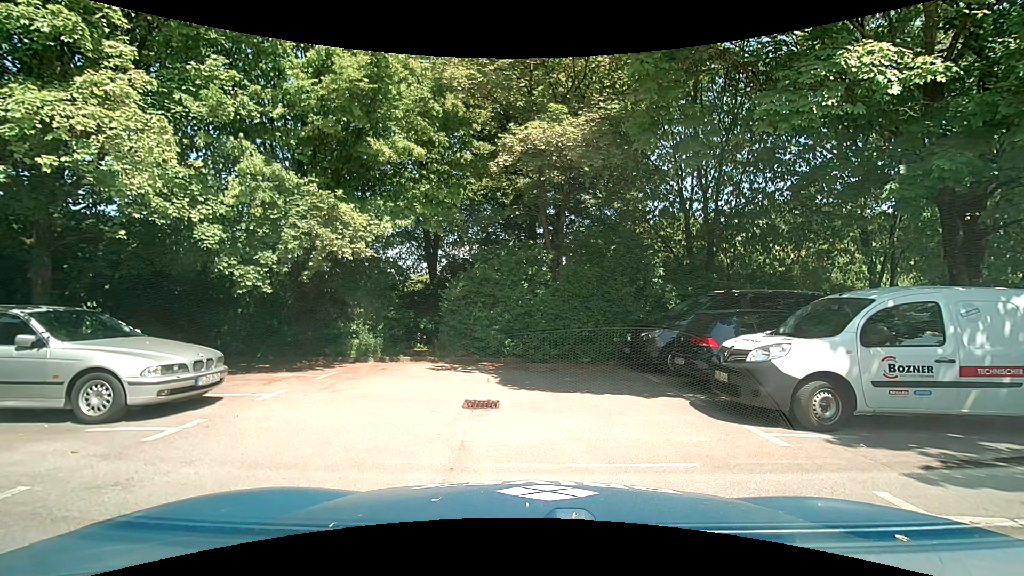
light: Day
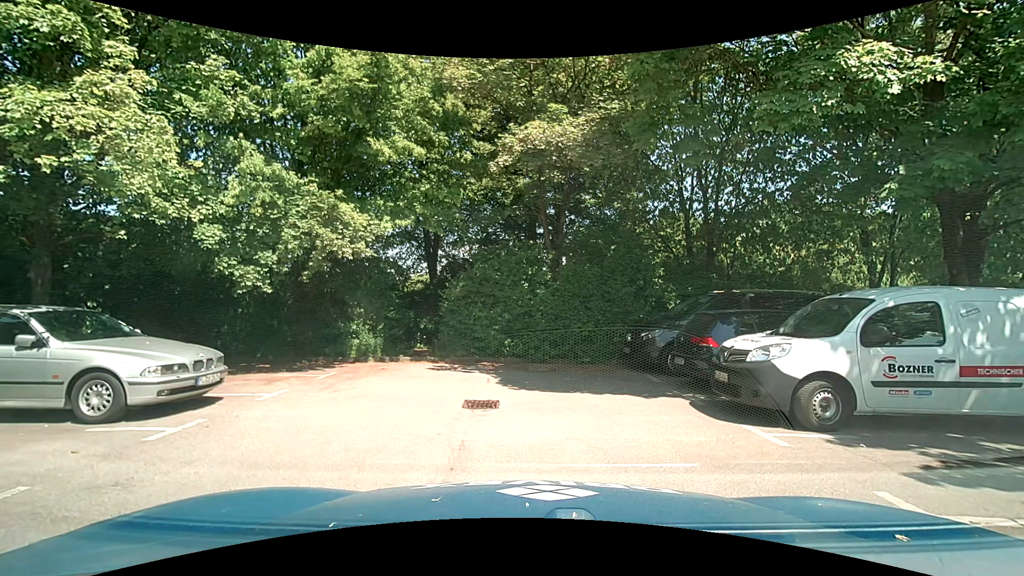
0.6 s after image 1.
(0.0, 0.0) m; 0°
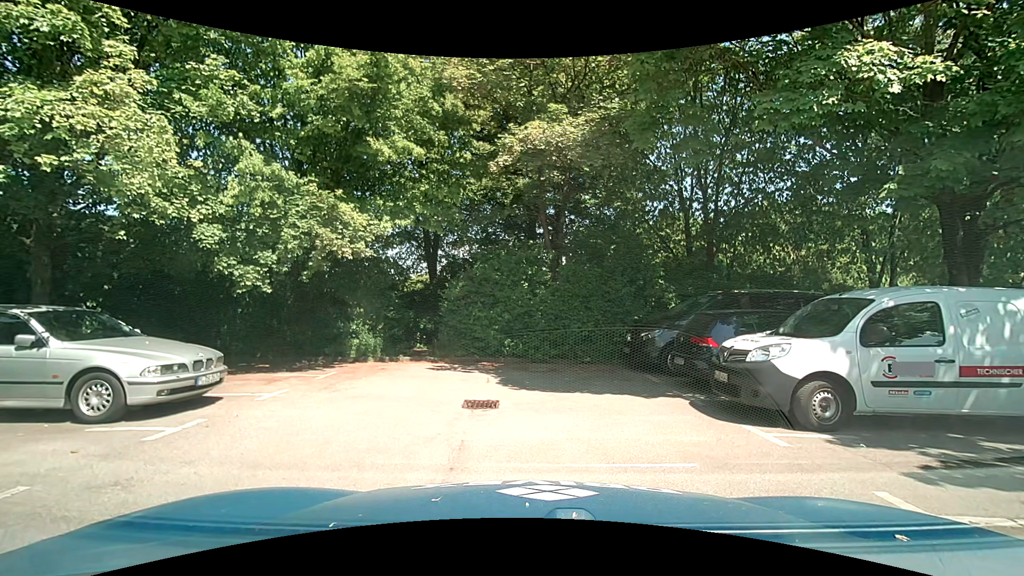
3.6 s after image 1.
(0.0, 0.0) m; 0°
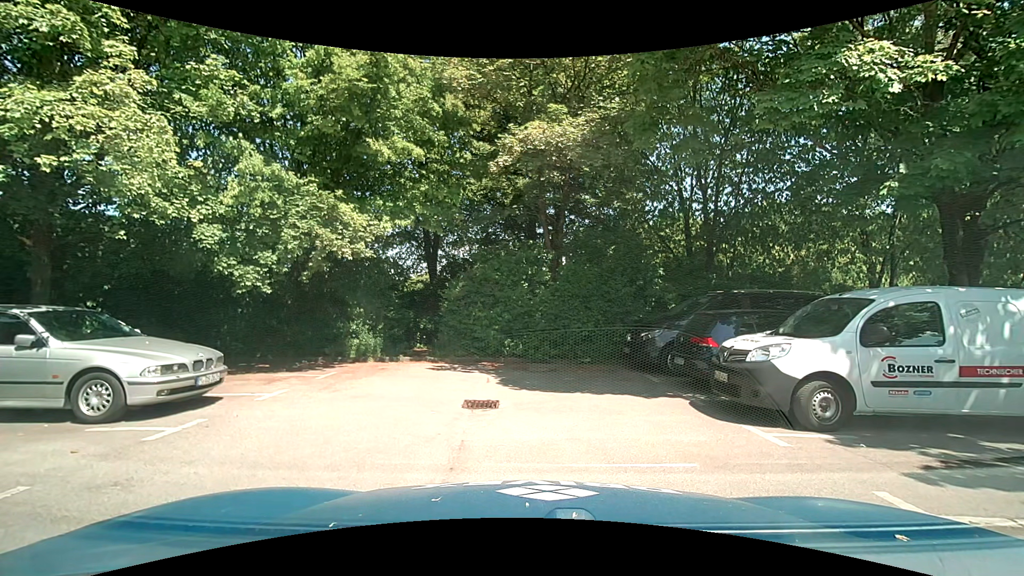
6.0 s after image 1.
(0.0, 0.0) m; 0°
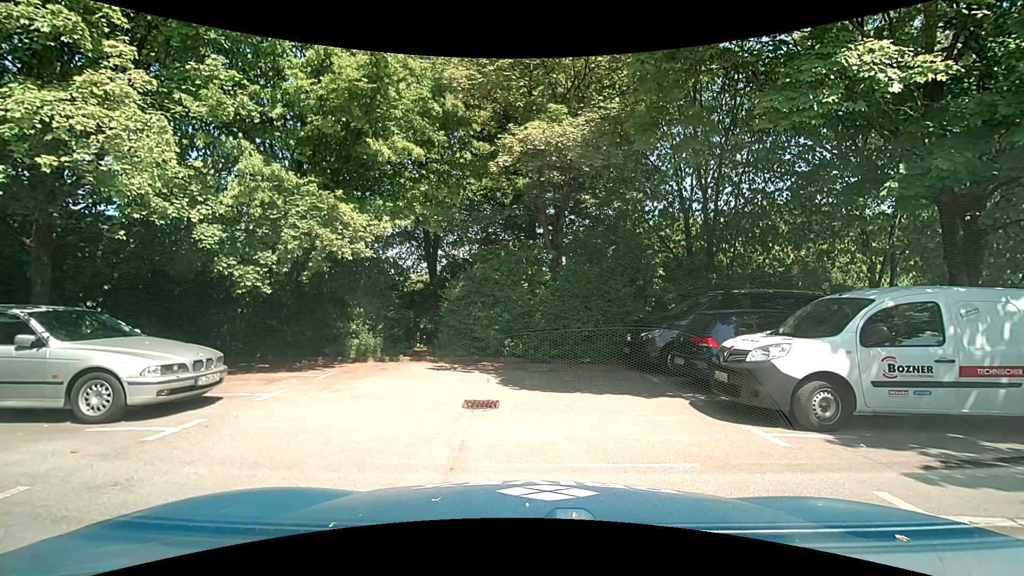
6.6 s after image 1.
(0.0, 0.0) m; 0°
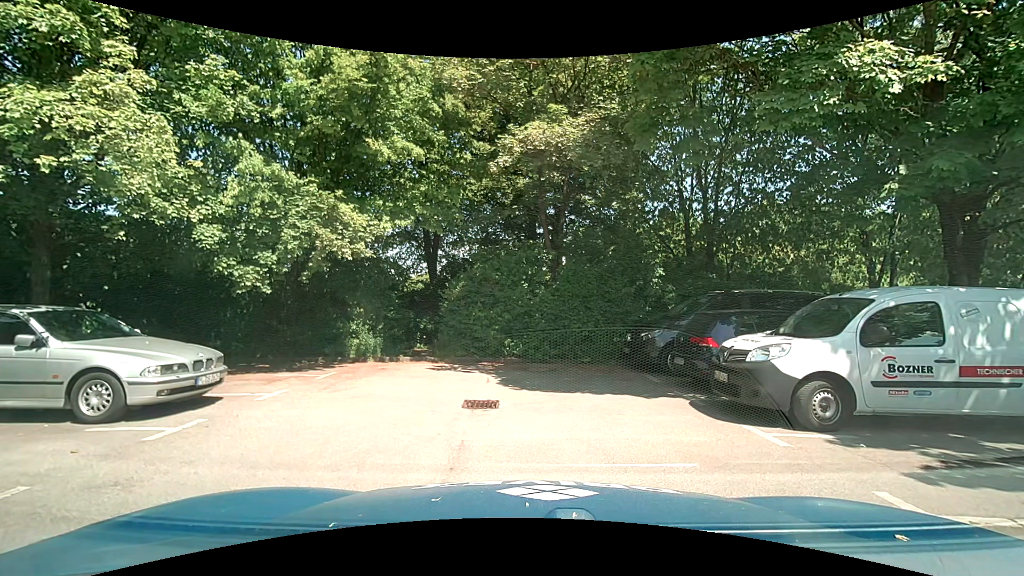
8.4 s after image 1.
(0.0, 0.0) m; 0°
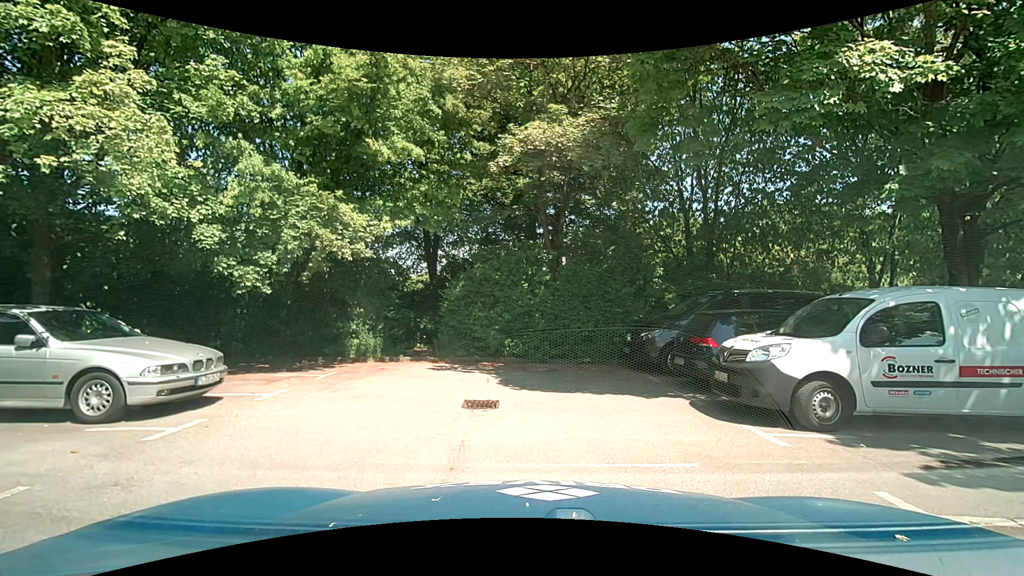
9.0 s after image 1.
(0.0, 0.0) m; 0°
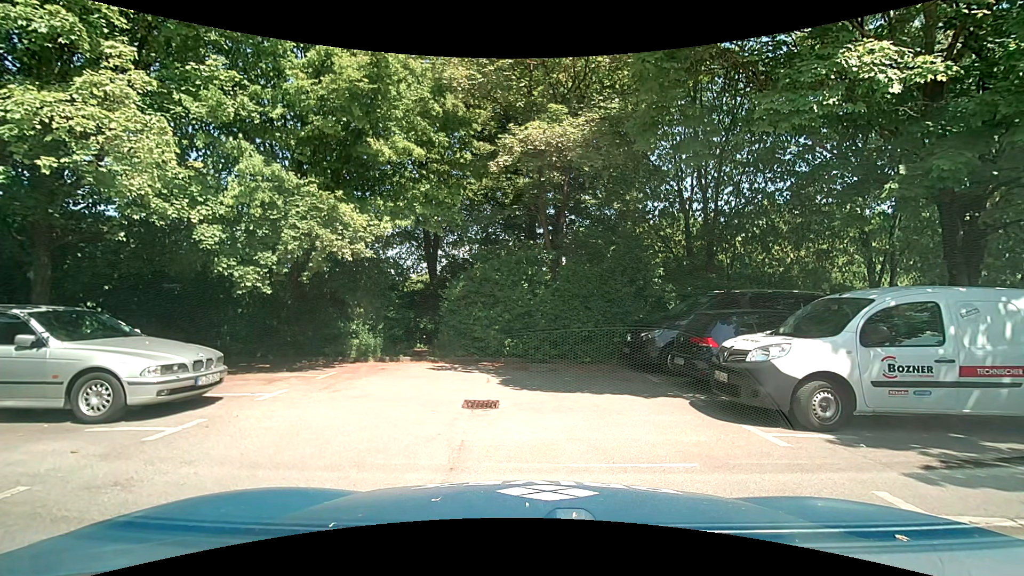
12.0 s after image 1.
(0.0, 0.0) m; 0°
